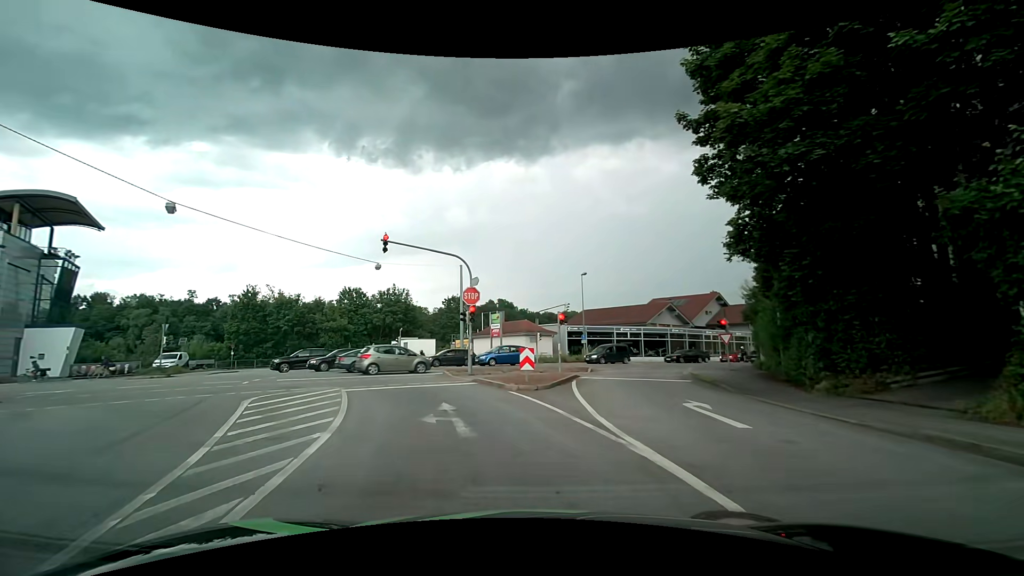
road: tertiary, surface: asphalt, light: Day
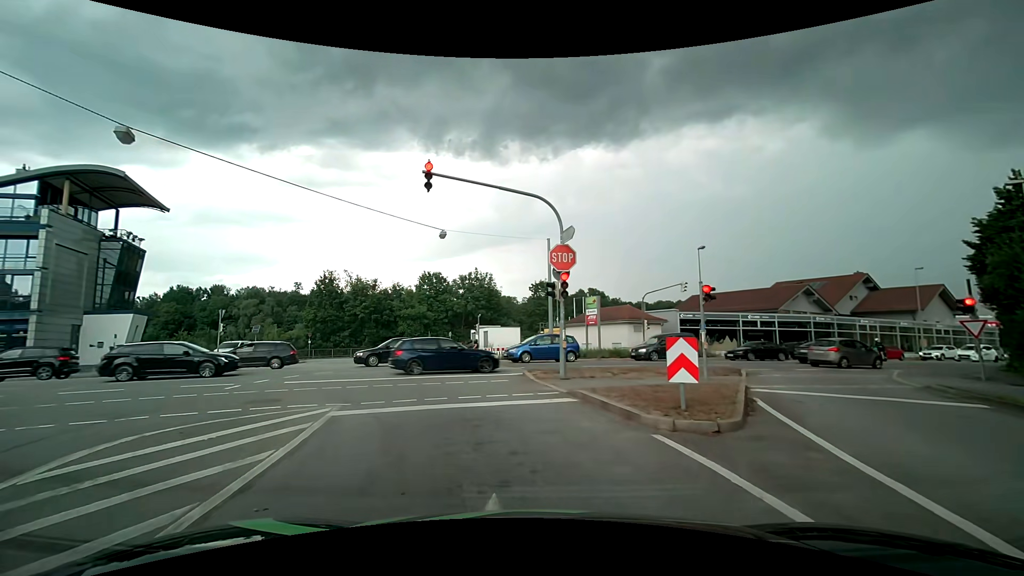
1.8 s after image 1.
(-0.7, +8.5) m; -10°
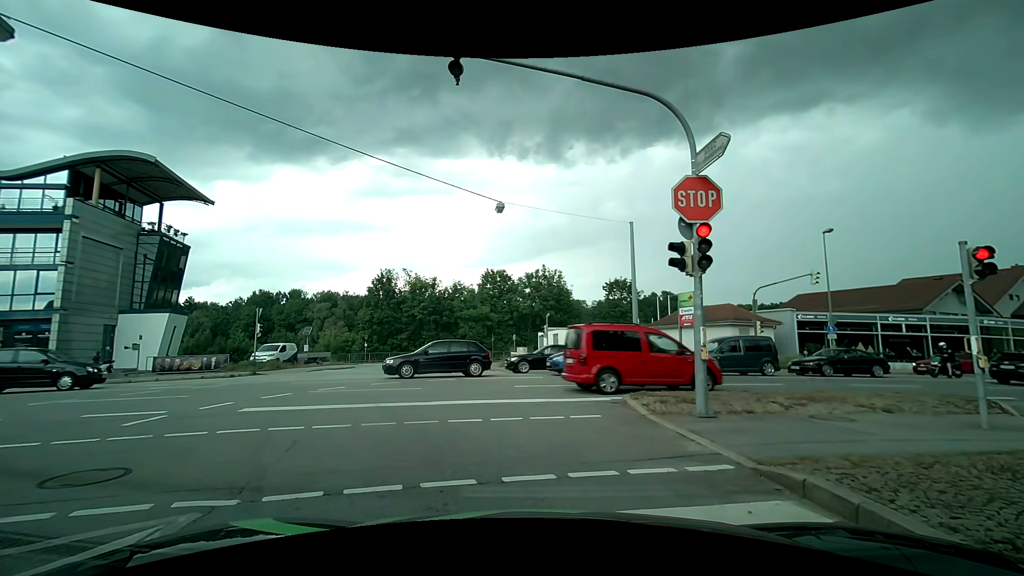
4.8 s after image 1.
(-0.4, +6.3) m; -7°
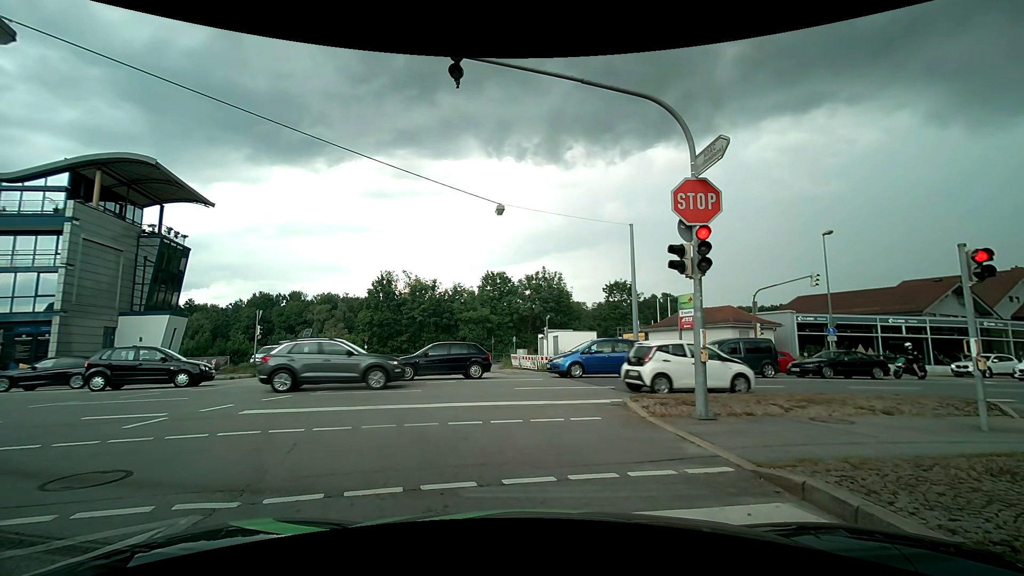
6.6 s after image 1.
(0.0, +0.1) m; 0°
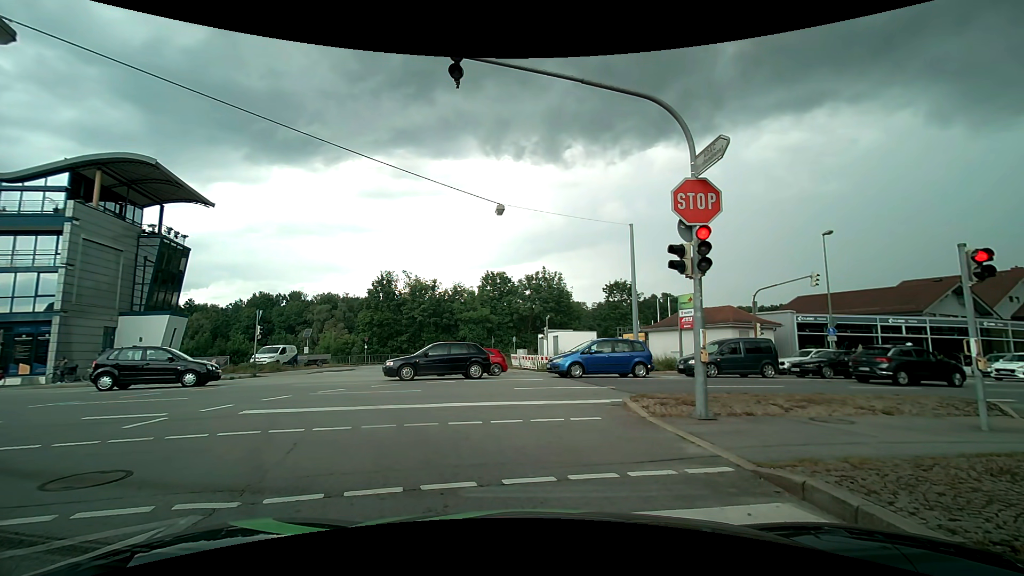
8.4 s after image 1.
(0.0, 0.0) m; 0°
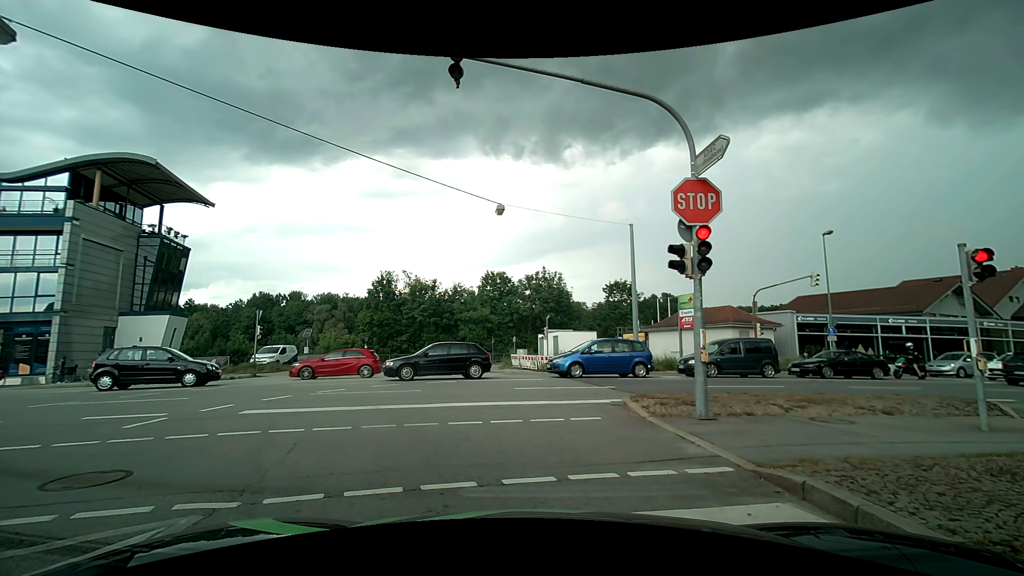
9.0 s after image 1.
(0.0, 0.0) m; 0°
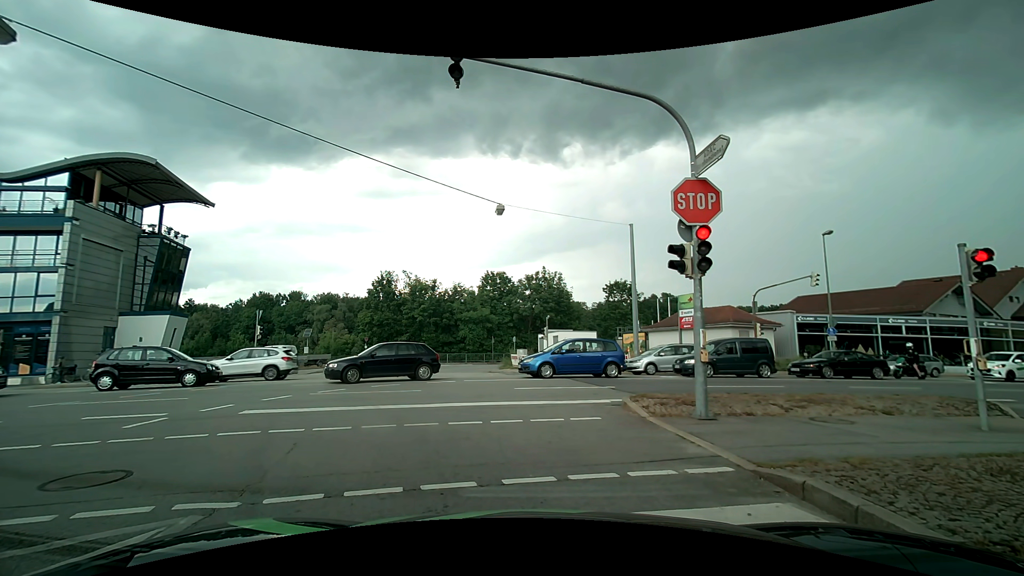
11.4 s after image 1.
(0.0, 0.0) m; 0°
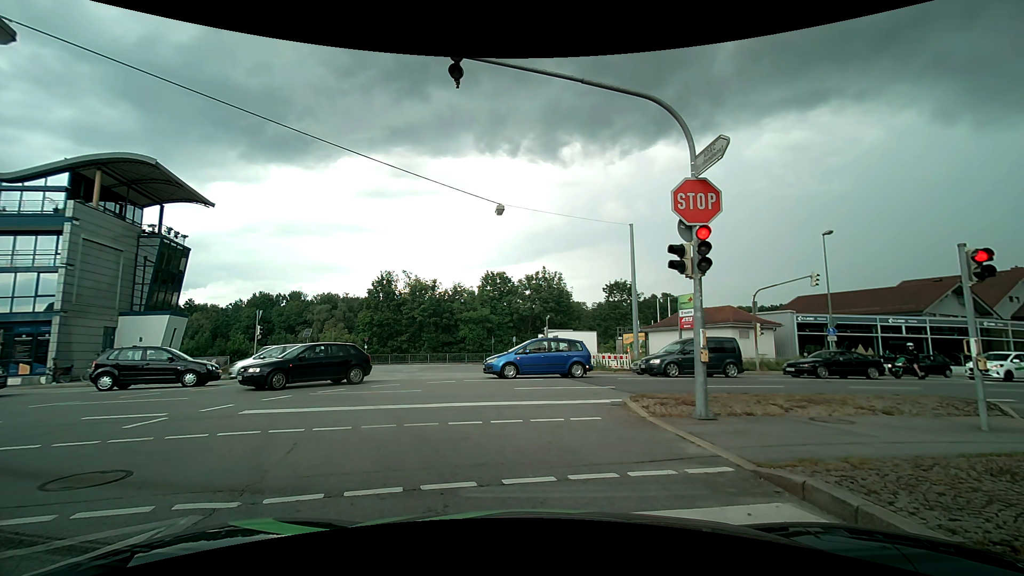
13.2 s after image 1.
(0.0, 0.0) m; 0°
(-1, +10) (-7, +18) (-16, +21) (-26, +20) (-36, +18) (-46, +16) (-56, +14) (-65, +12) (-75, +10) (-85, +8) m
